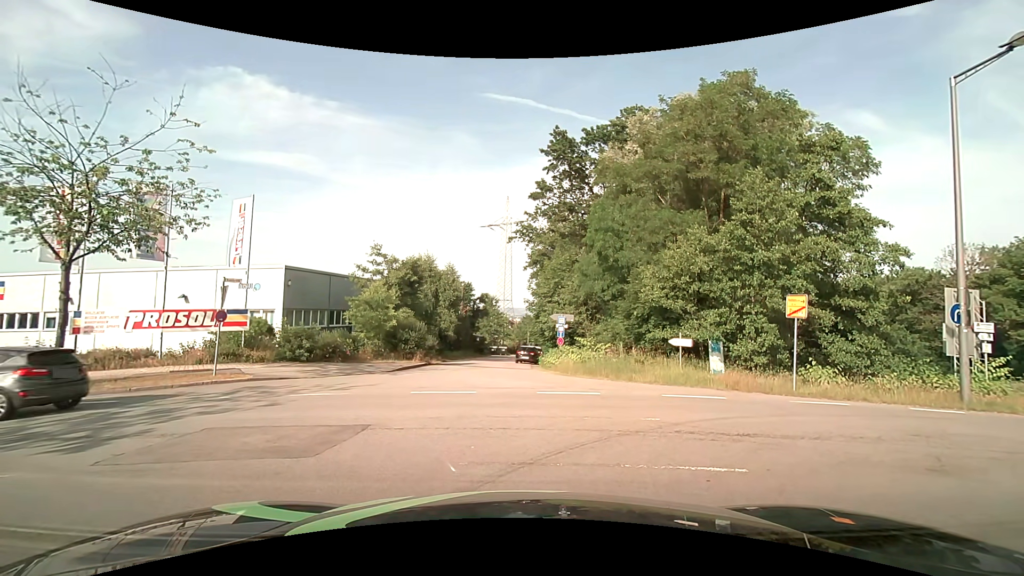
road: residential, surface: asphalt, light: Day
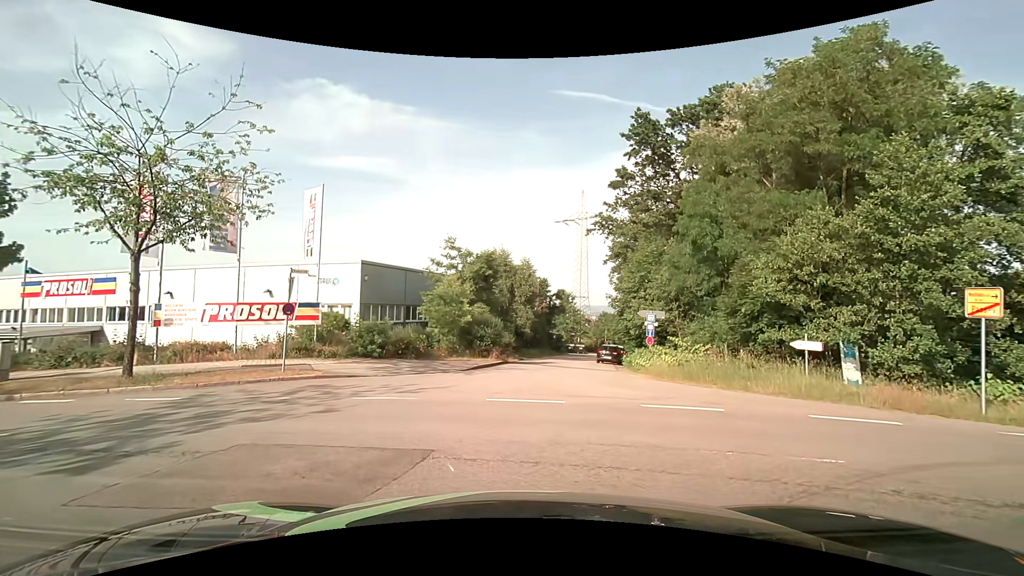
(0.0, +2.2) m; -6°
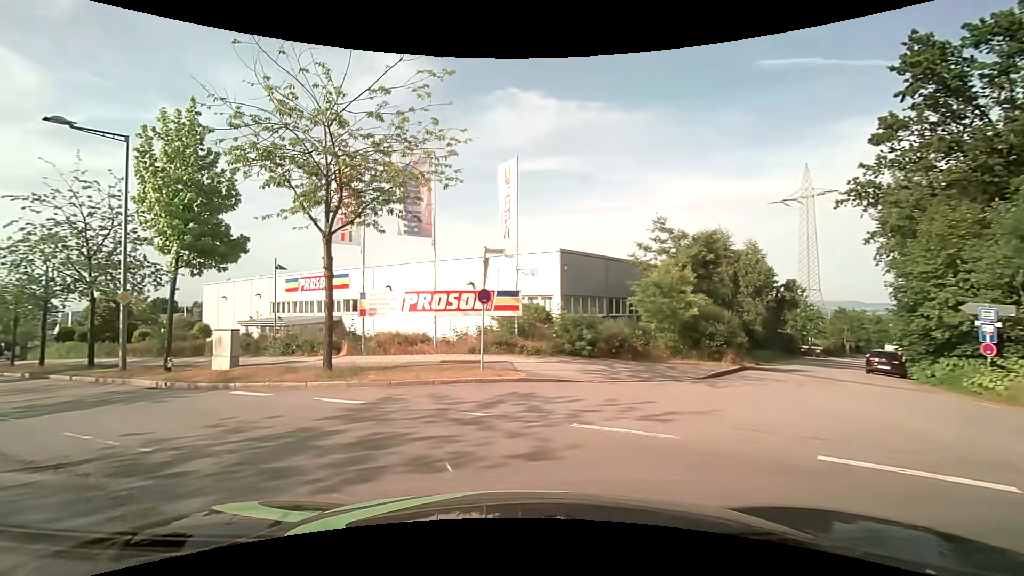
(-0.8, +4.2) m; -23°
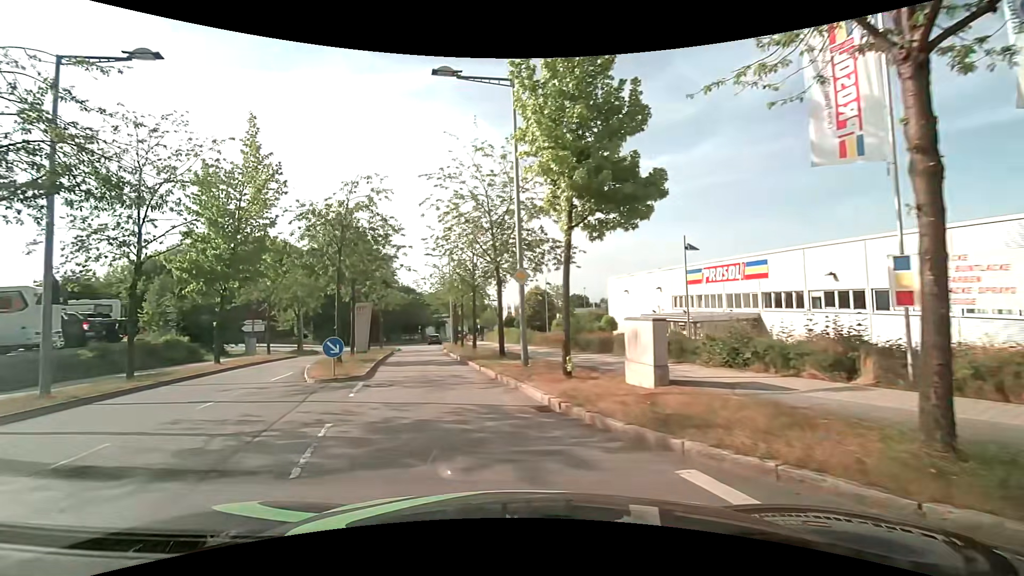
(-3.4, +8.0) m; -42°
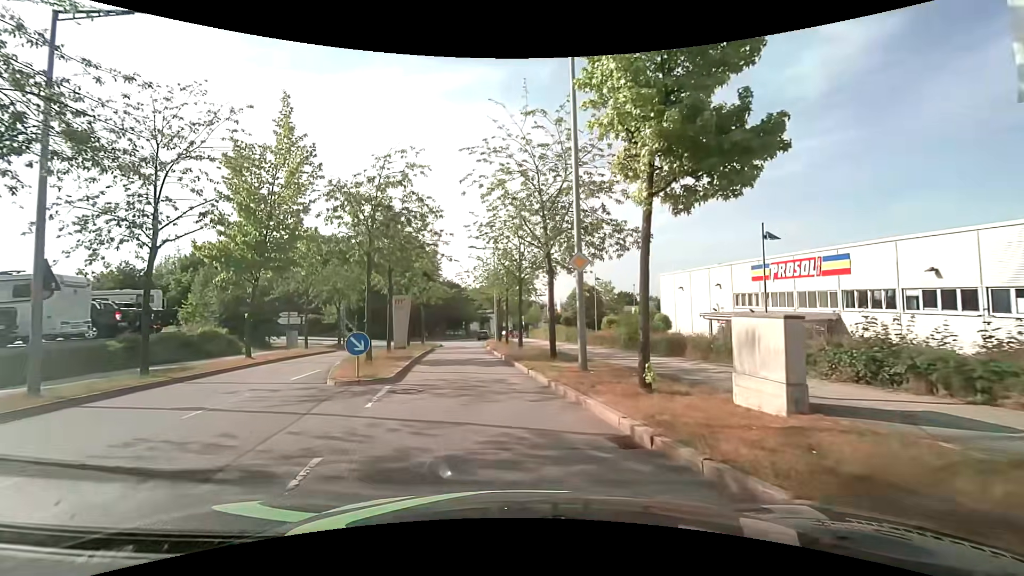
(-0.1, +2.5) m; -4°
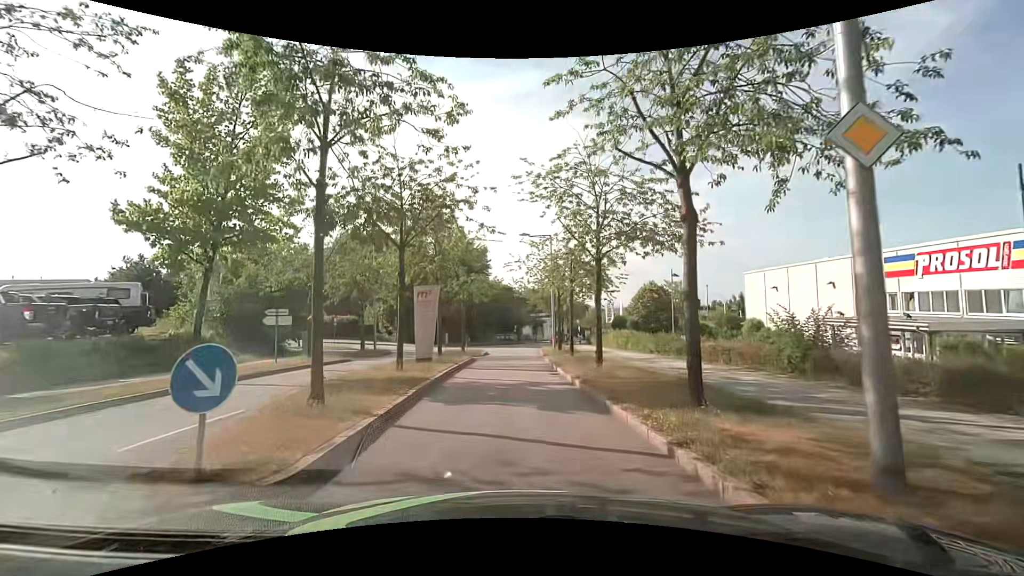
(-0.8, +8.4) m; -8°
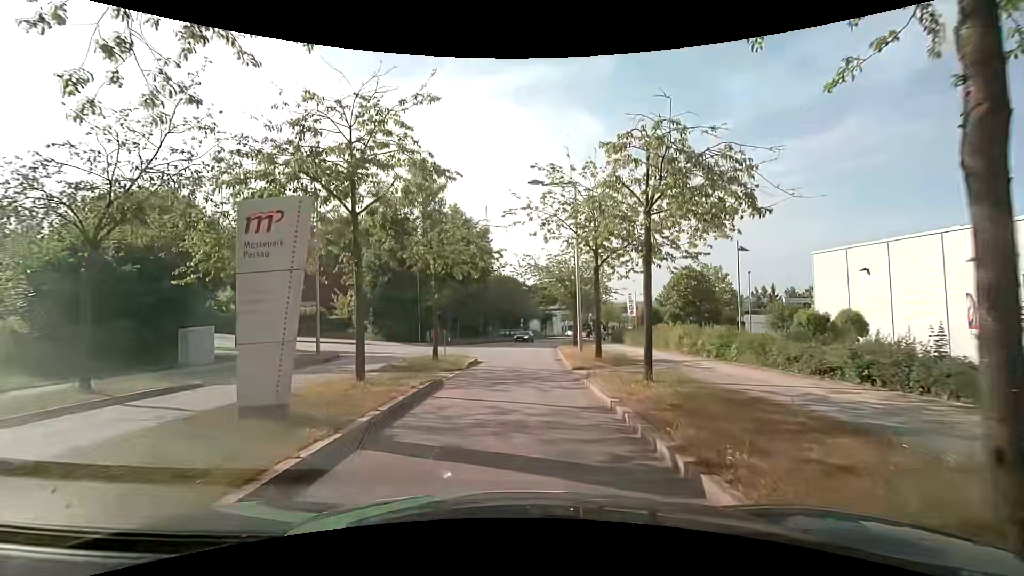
(+0.2, +12.9) m; +1°
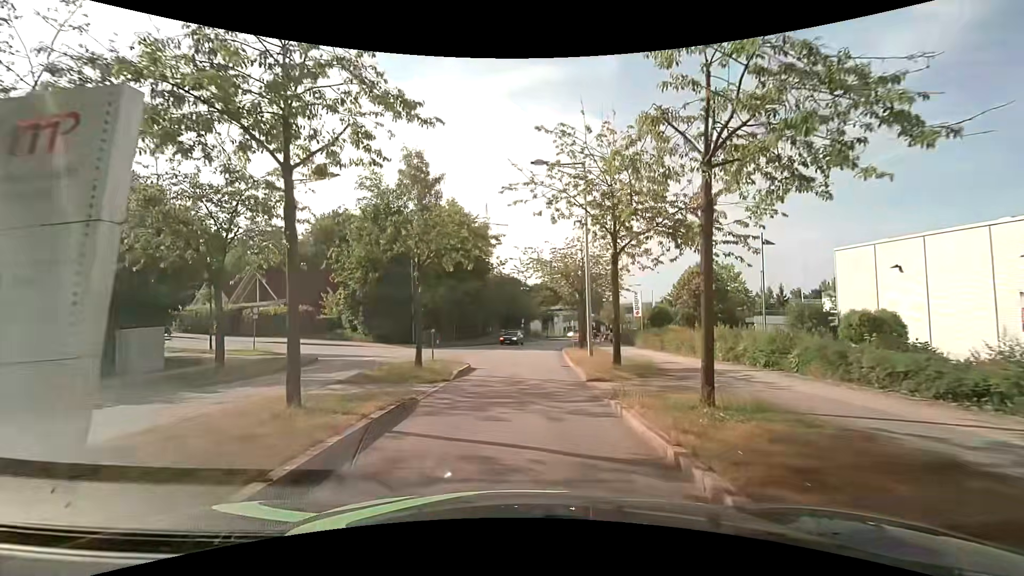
(0.0, +3.3) m; 0°
(0, +10) (0, +20) (0, +30) (+1, +40) (+2, +50) (+4, +60) (+7, +69) (+9, +79) (+12, +89) (+15, +98) m
